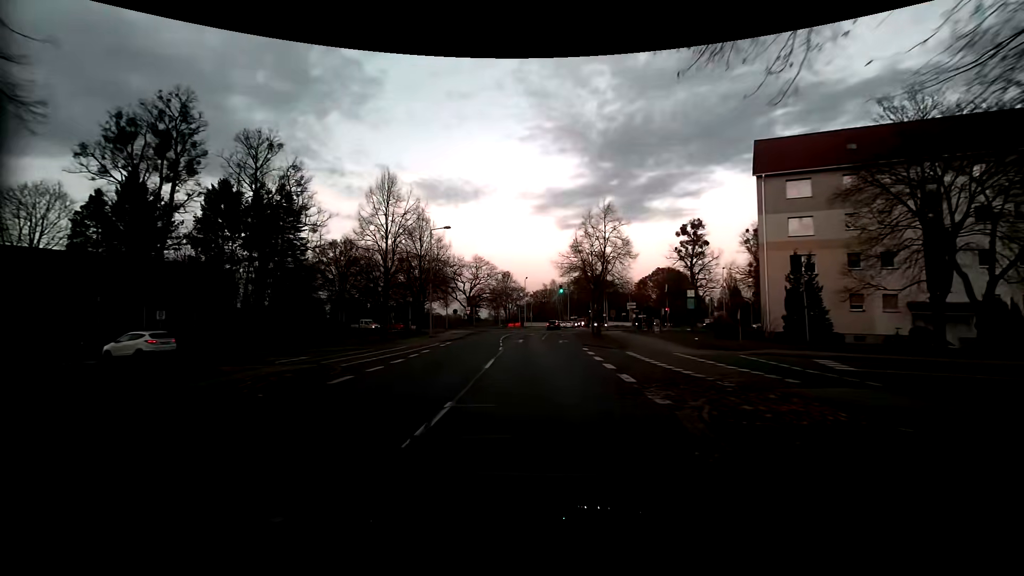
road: residential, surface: asphalt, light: Sunrise
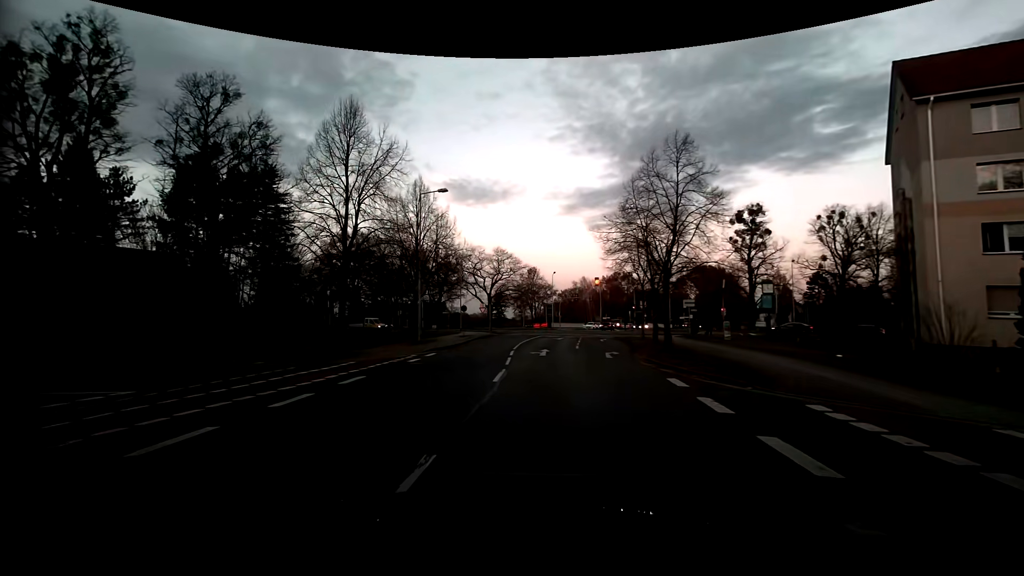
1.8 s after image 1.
(-0.3, +11.9) m; -4°
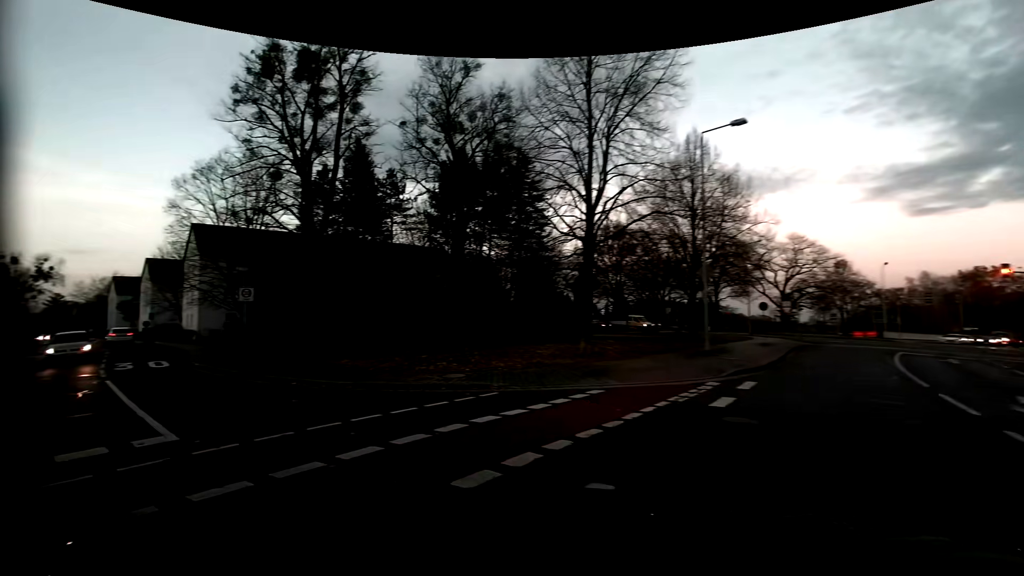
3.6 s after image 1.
(-2.1, +9.2) m; -31°
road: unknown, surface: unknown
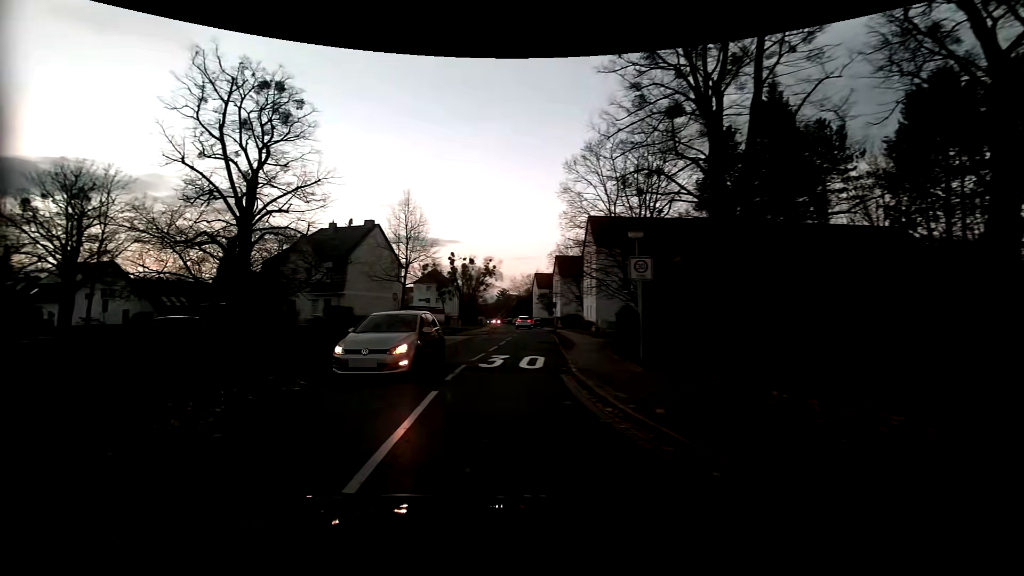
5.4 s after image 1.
(-3.8, +9.0) m; -42°
